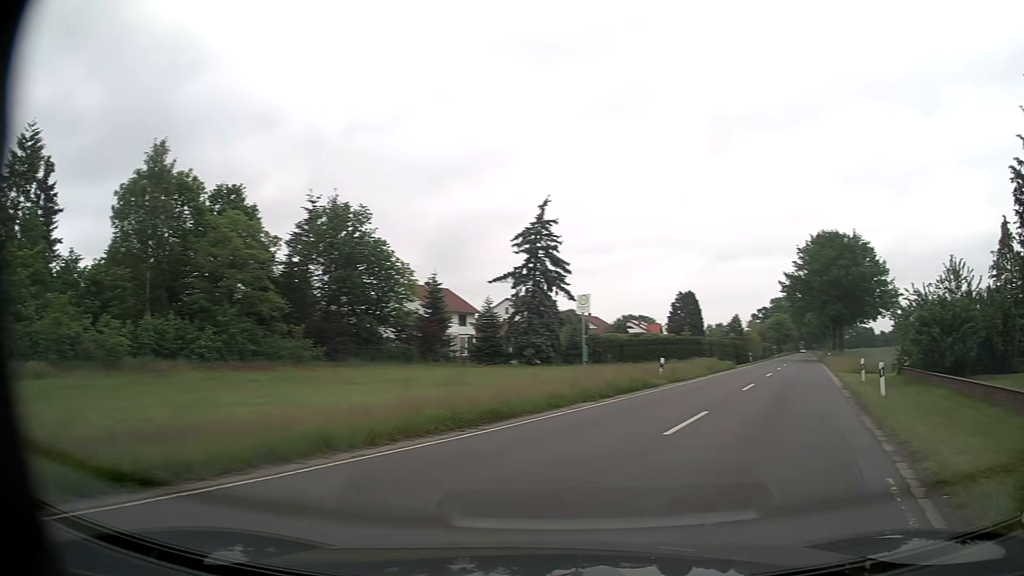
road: secondary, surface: asphalt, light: Day
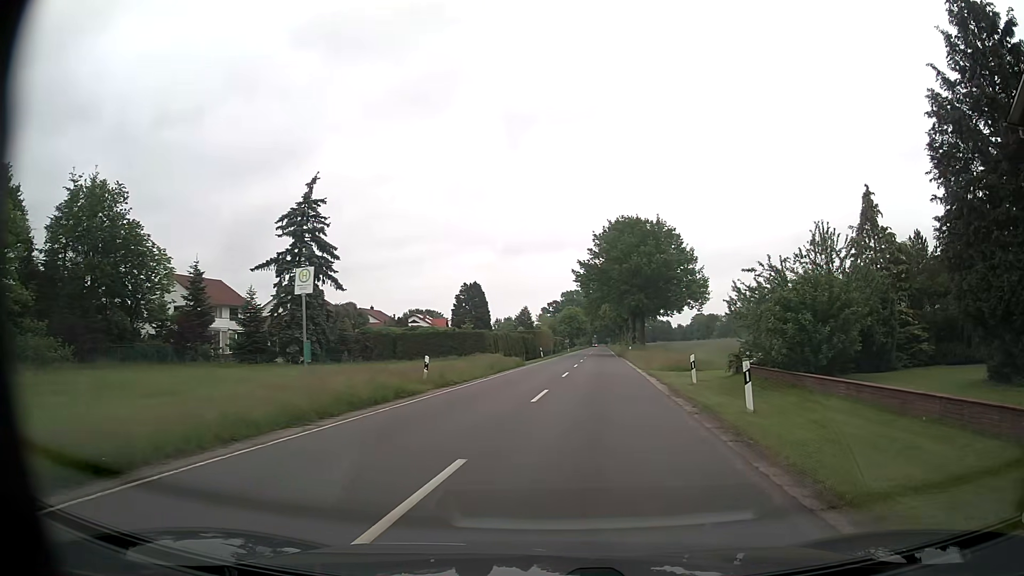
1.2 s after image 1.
(+1.8, +6.6) m; +21°
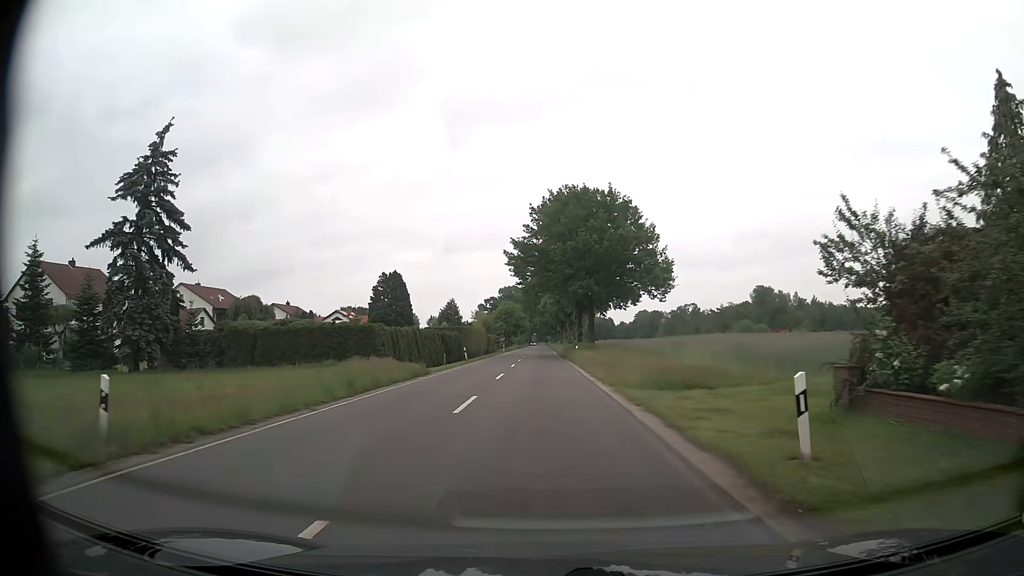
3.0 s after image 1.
(+1.0, +14.9) m; +5°
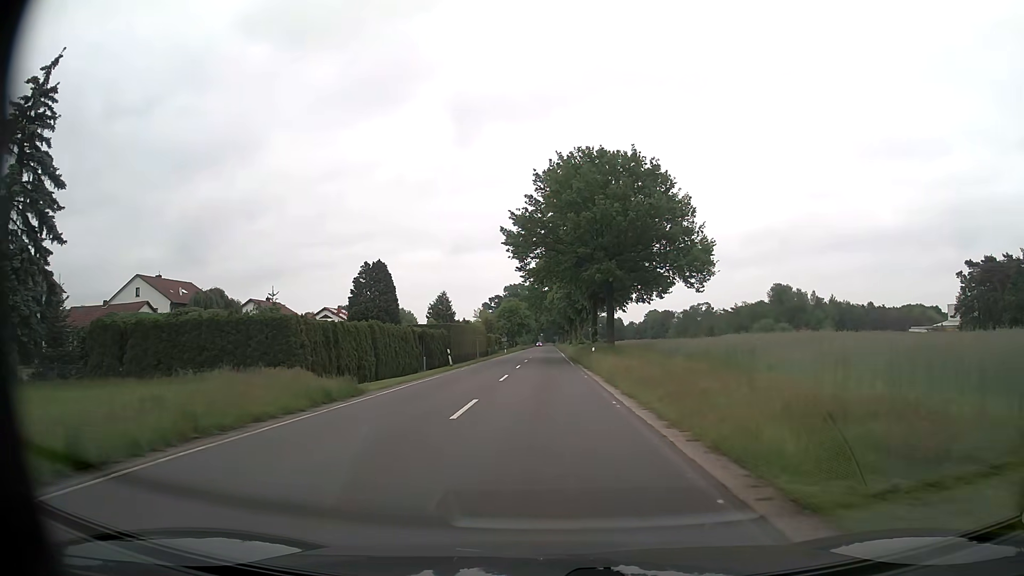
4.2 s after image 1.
(-0.1, +12.9) m; -1°
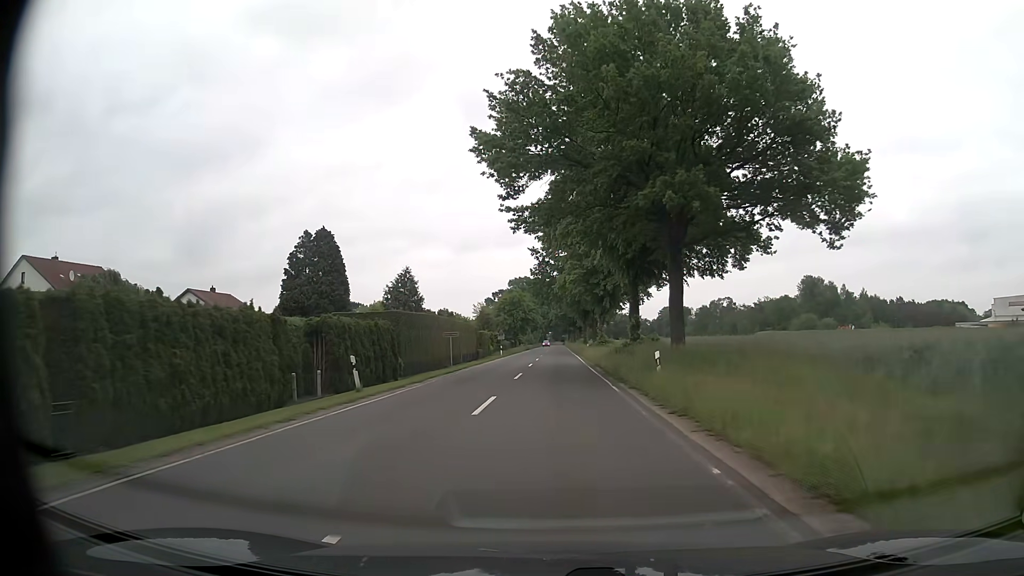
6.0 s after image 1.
(-0.1, +23.4) m; -1°
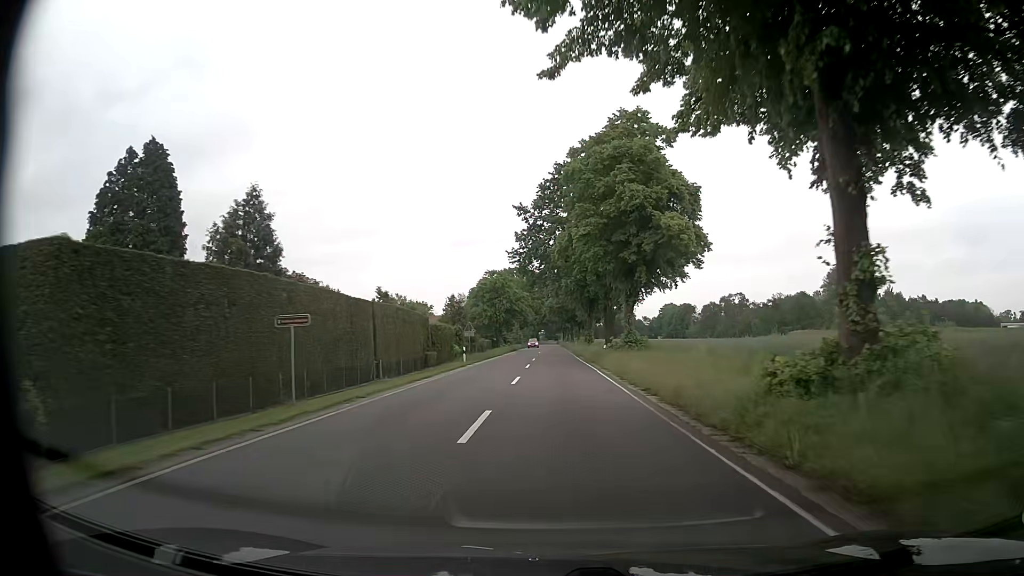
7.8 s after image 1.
(-0.1, +27.4) m; 0°
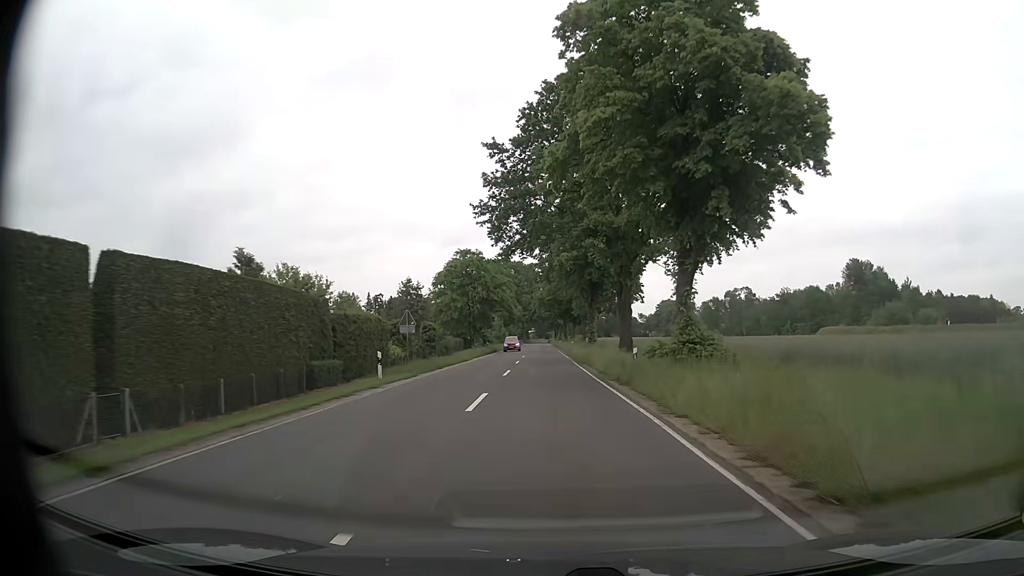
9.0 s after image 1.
(+0.4, +20.0) m; +1°
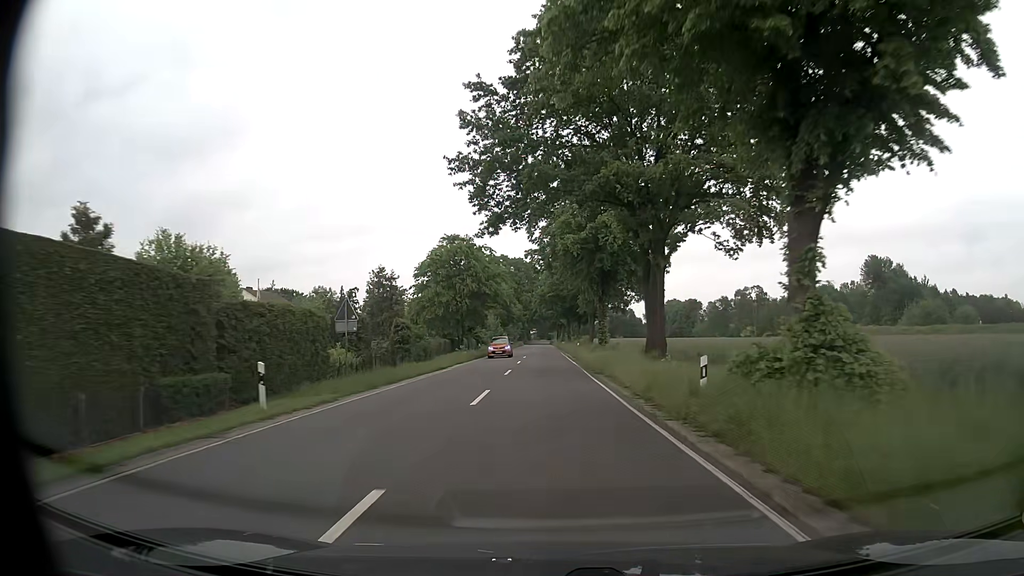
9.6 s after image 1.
(-0.1, +10.5) m; -1°
(0, +10) (0, +20) (0, +30) (0, +40) (0, +50) (-1, +60) (-1, +70) (-1, +80) (-1, +90) (-1, +100) m
